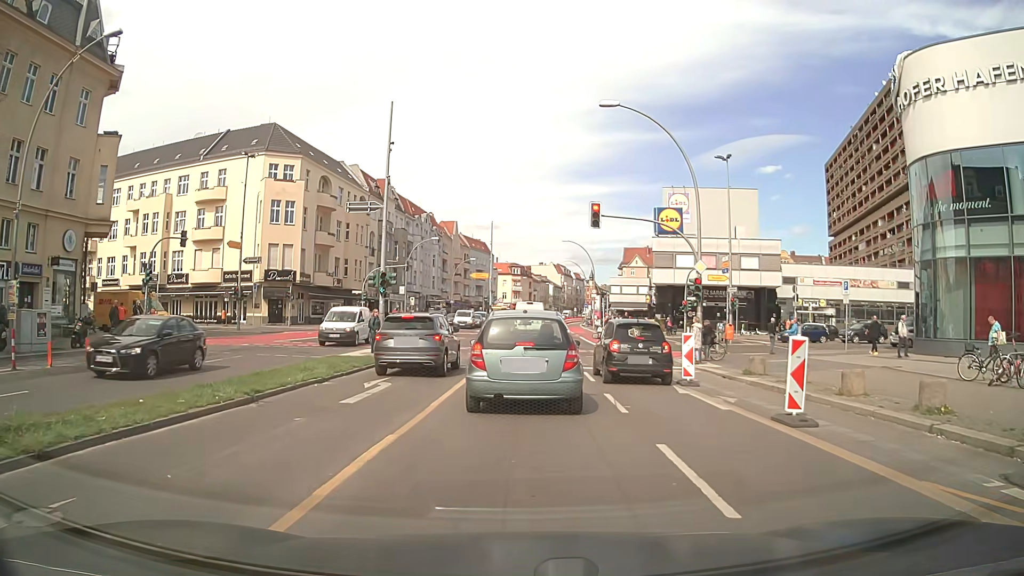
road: primary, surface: asphalt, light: Day
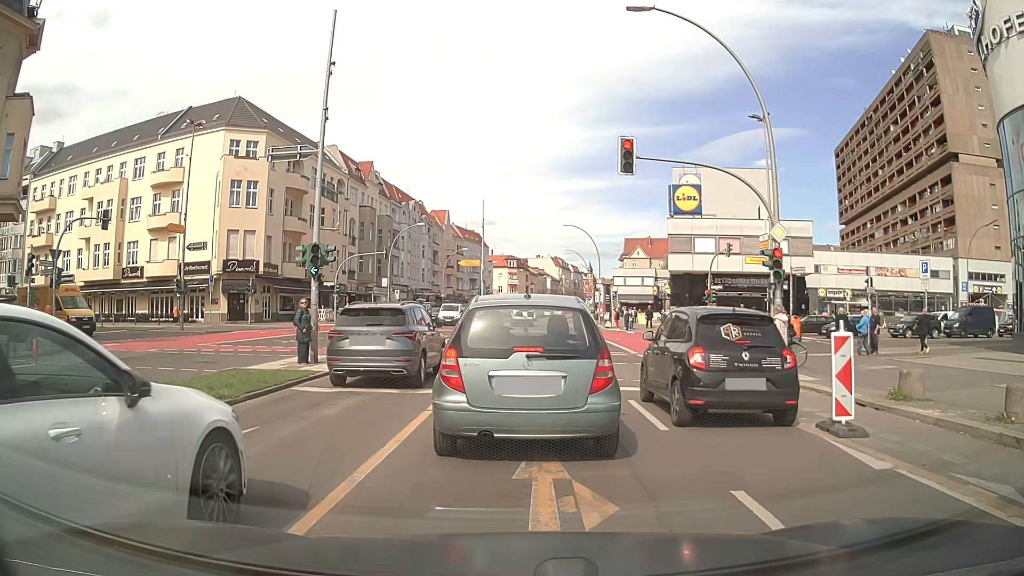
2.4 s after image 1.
(+0.1, +8.1) m; +2°
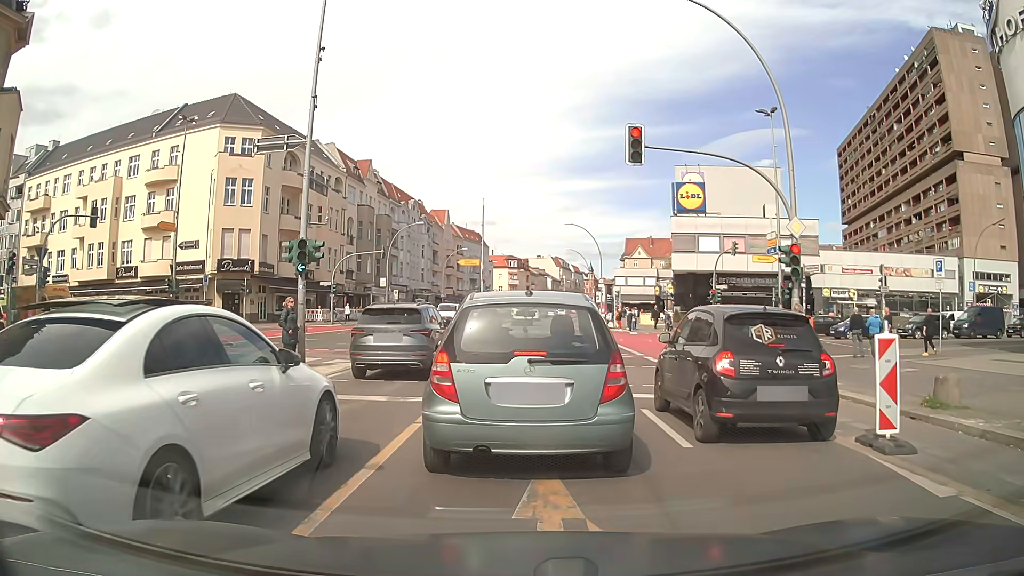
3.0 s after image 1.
(0.0, +1.1) m; 0°
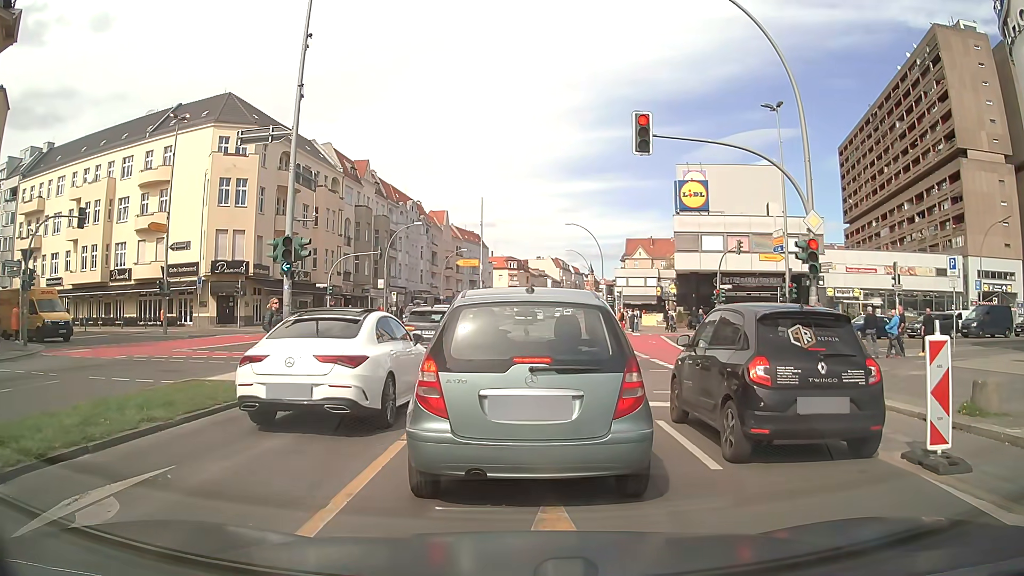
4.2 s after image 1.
(0.0, +1.0) m; 0°
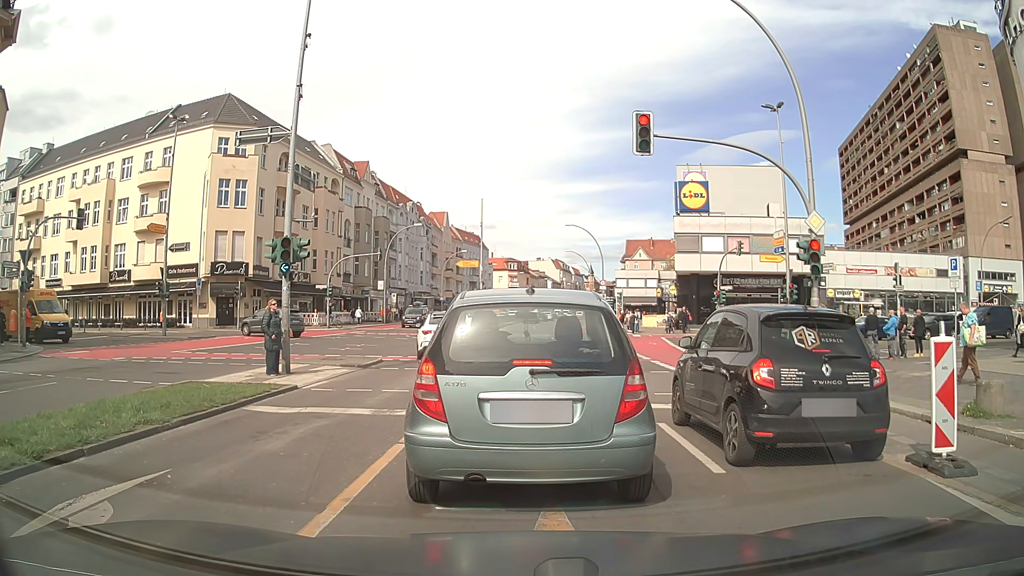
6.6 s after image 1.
(0.0, +0.2) m; 0°
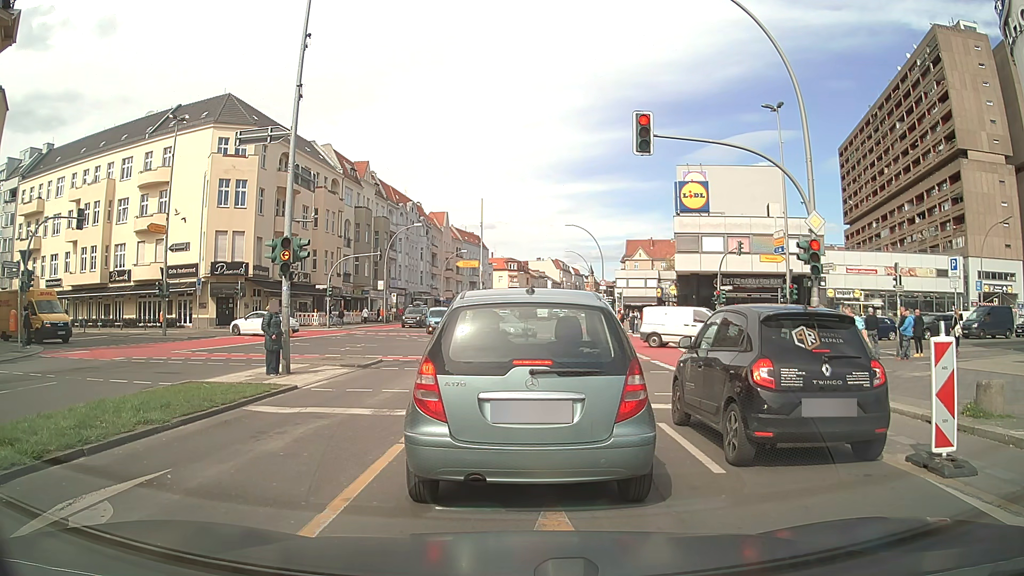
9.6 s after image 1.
(0.0, 0.0) m; 0°
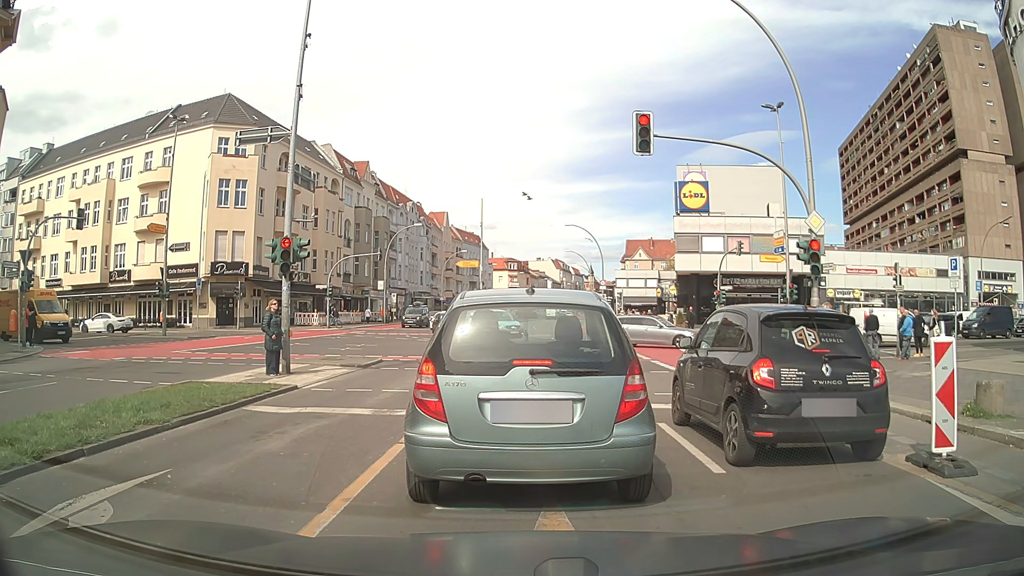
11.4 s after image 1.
(0.0, 0.0) m; 0°
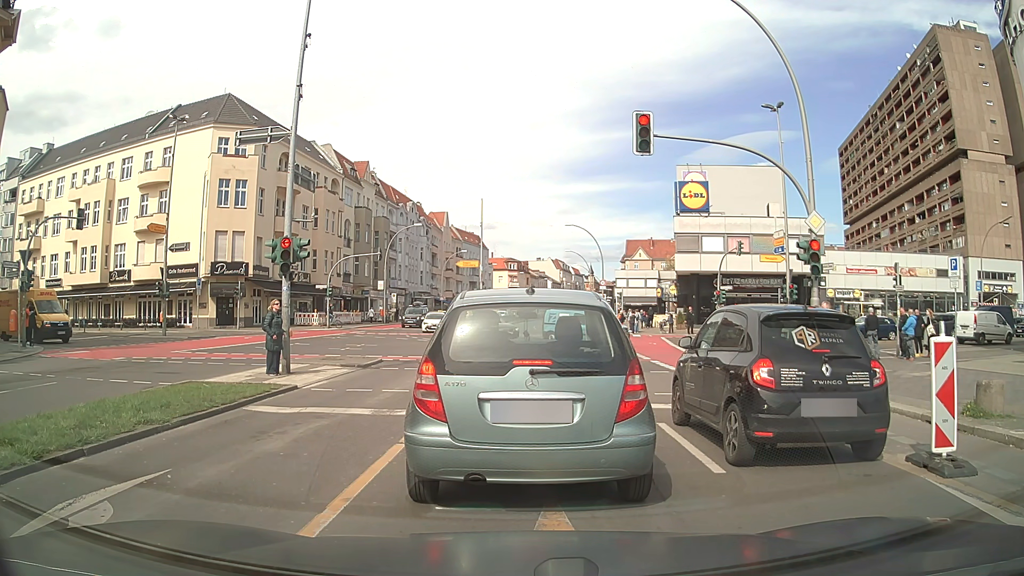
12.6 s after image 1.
(0.0, 0.0) m; 0°
(0, +10) (0, +20) (0, +30) (0, +40) (0, +50) (0, +60) (0, +70) (0, +80) (0, +90) (+1, +100) m
